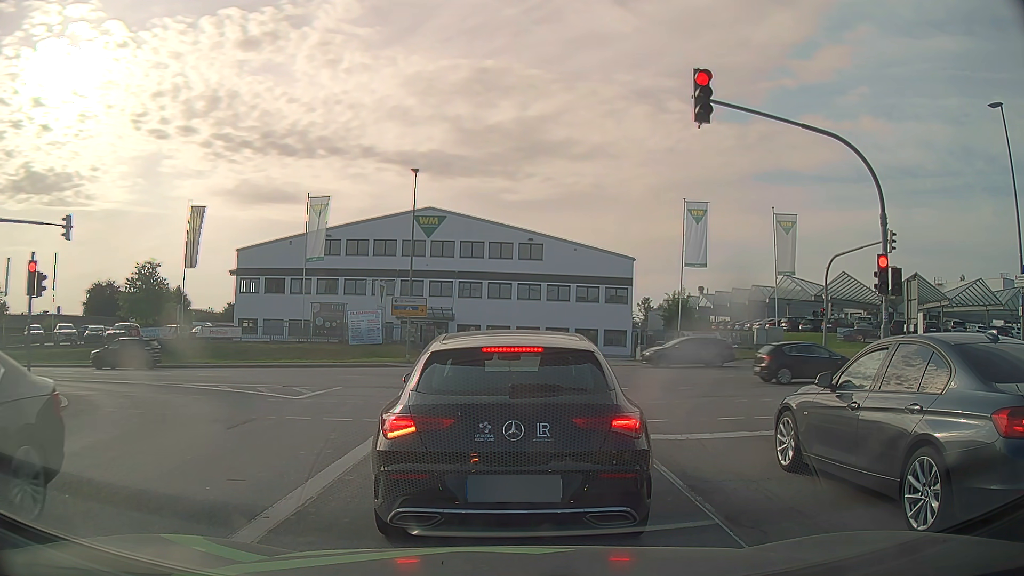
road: secondary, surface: asphalt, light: Day
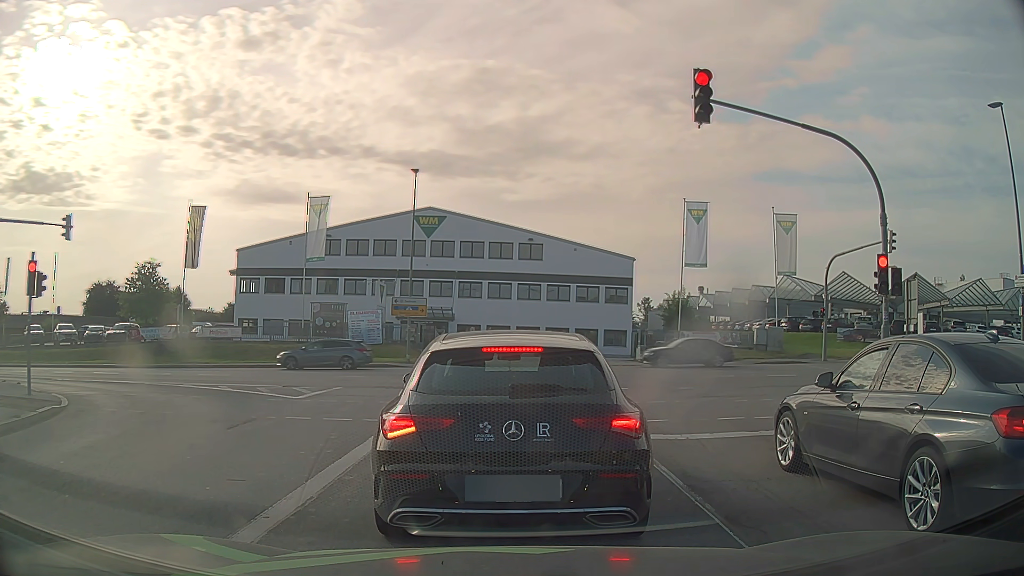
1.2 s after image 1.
(0.0, 0.0) m; 0°
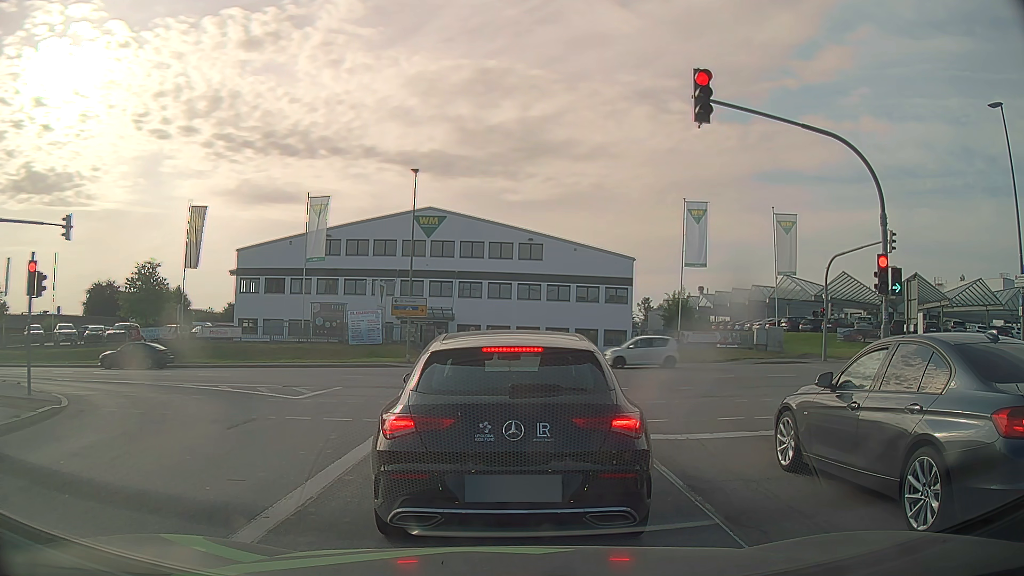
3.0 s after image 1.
(0.0, 0.0) m; 0°
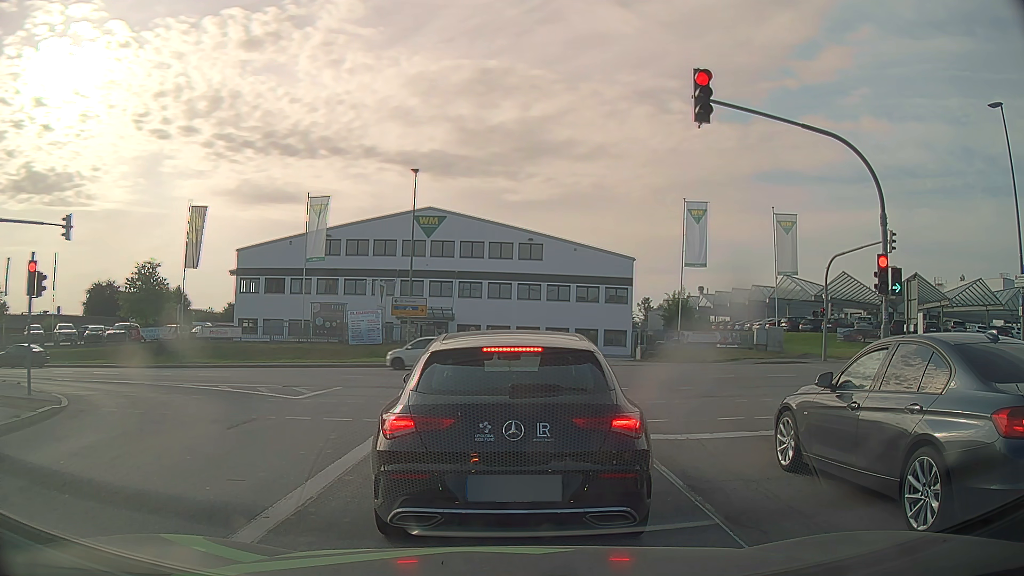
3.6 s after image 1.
(0.0, 0.0) m; 0°
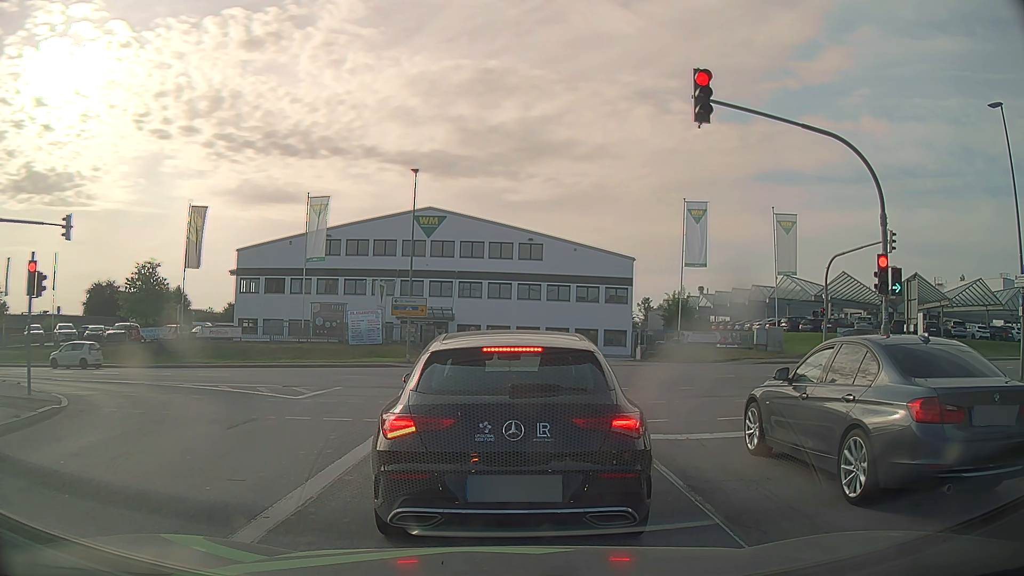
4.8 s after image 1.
(0.0, 0.0) m; 0°
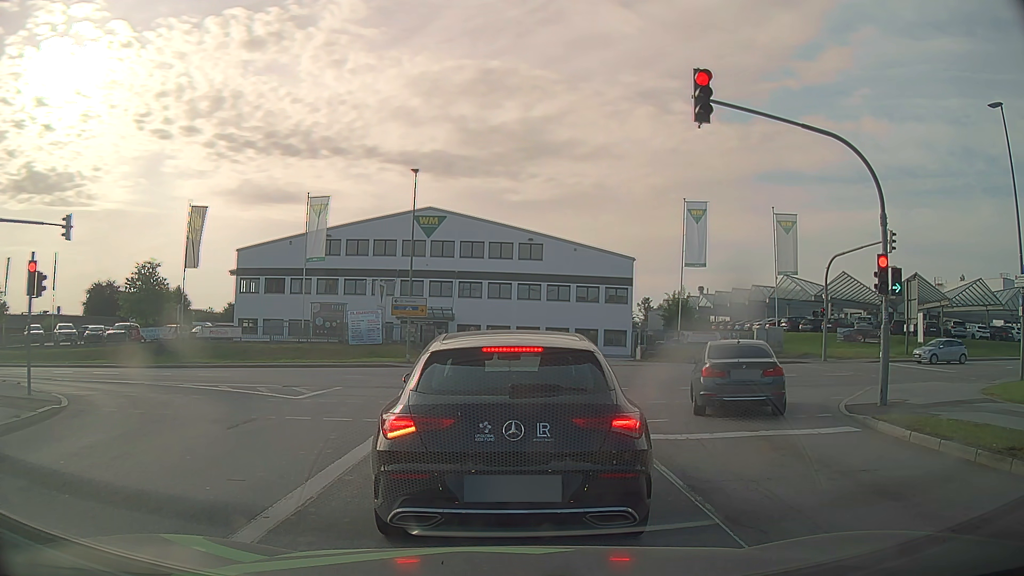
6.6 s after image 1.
(0.0, 0.0) m; 0°
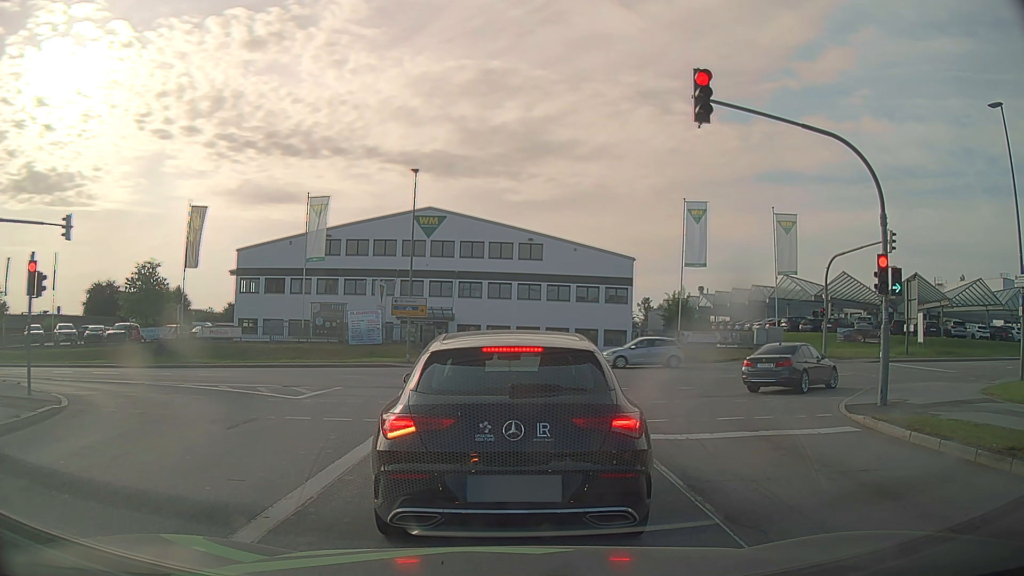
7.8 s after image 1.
(0.0, 0.0) m; 0°
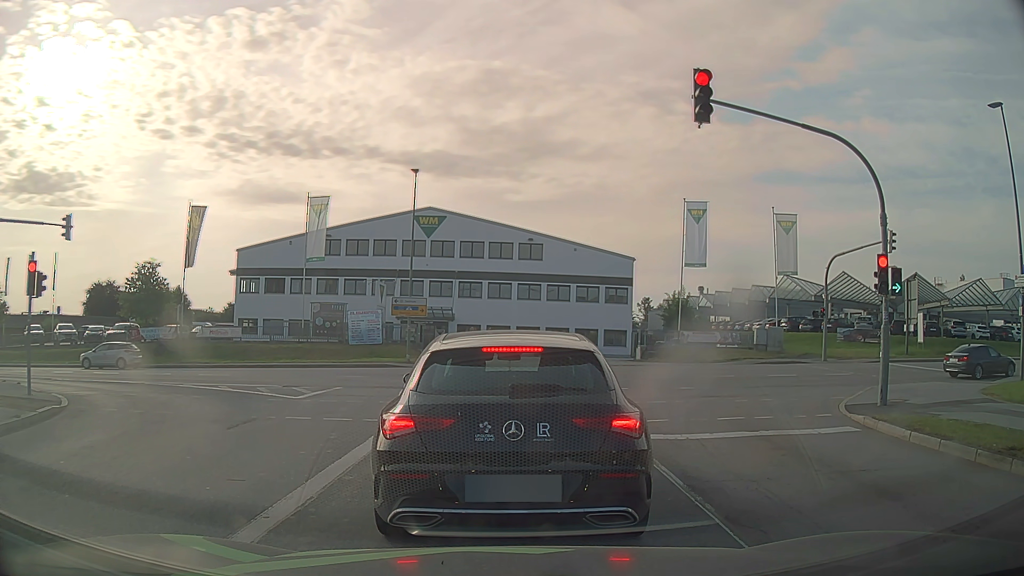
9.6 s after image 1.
(0.0, 0.0) m; 0°
(0, +10) (-1, +20) (-6, +28) (-15, +33) (-25, +34) (-35, +34) (-45, +34) (-55, +33) (-65, +33) (-75, +33) m
